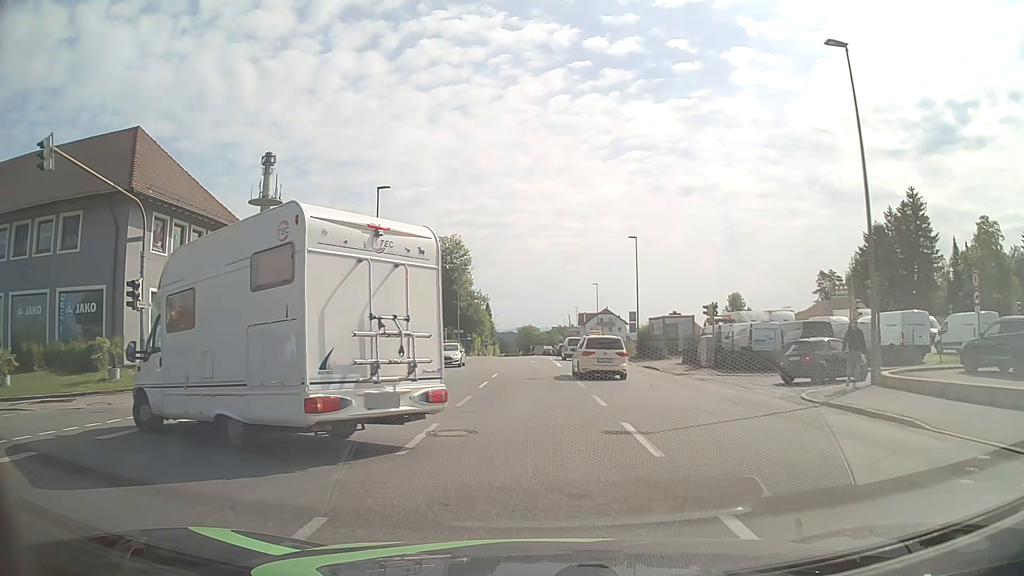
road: tertiary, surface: asphalt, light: Day
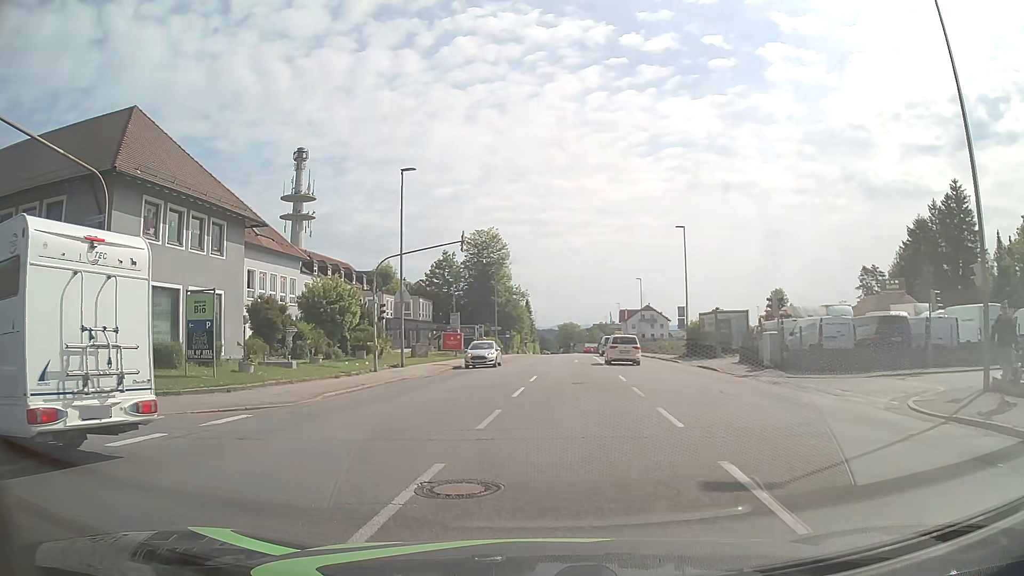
(0.0, +3.9) m; -3°
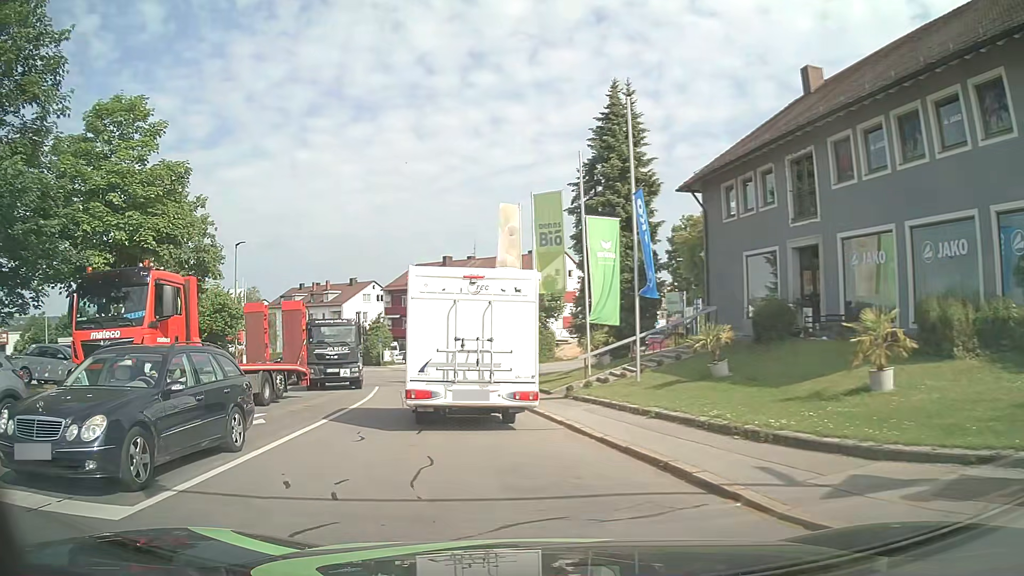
(-7.4, +8.6) m; -79°
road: residential
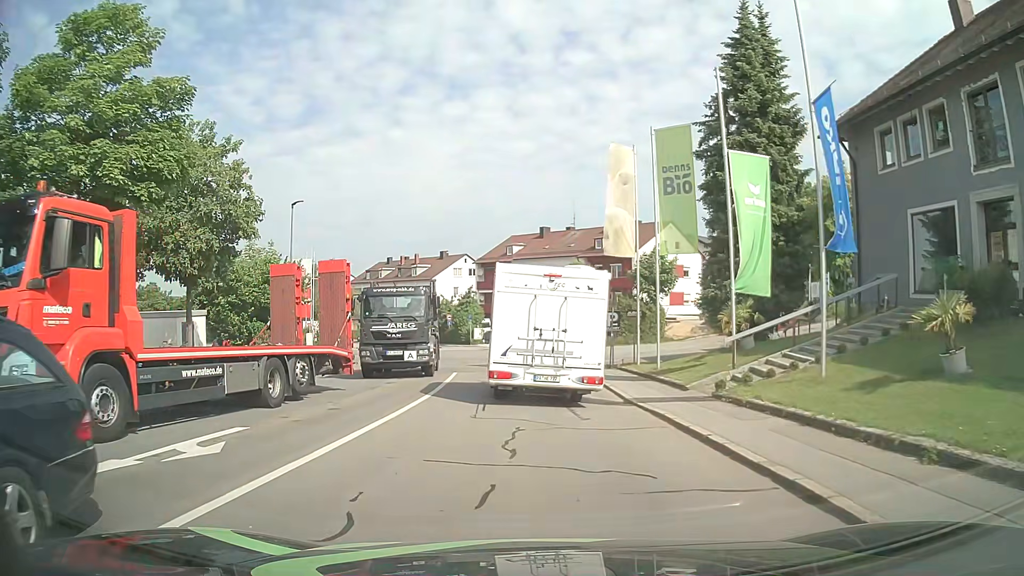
(-0.6, +6.3) m; -9°
